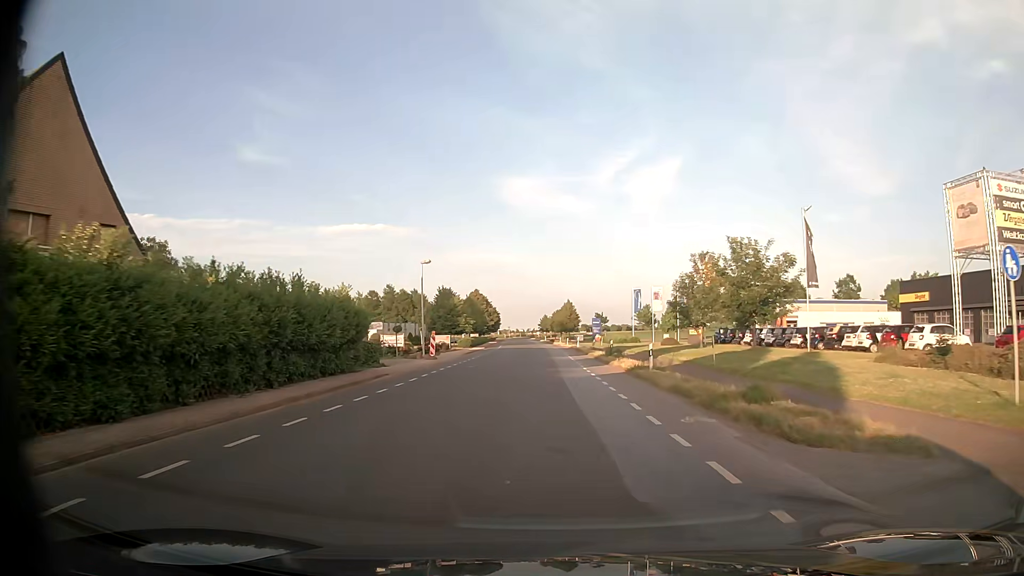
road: unclassified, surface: asphalt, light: Day
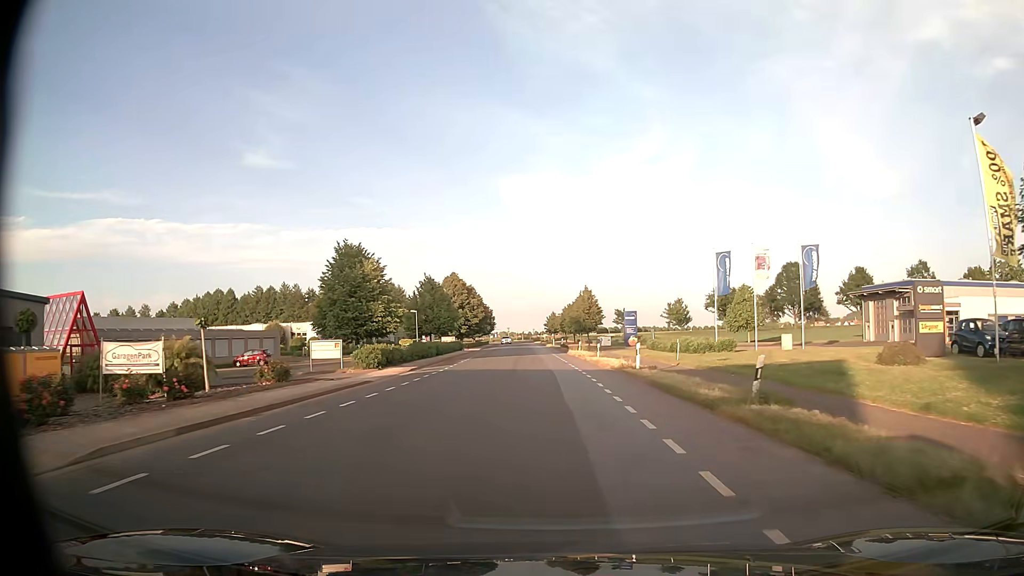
(-0.2, +40.5) m; -1°
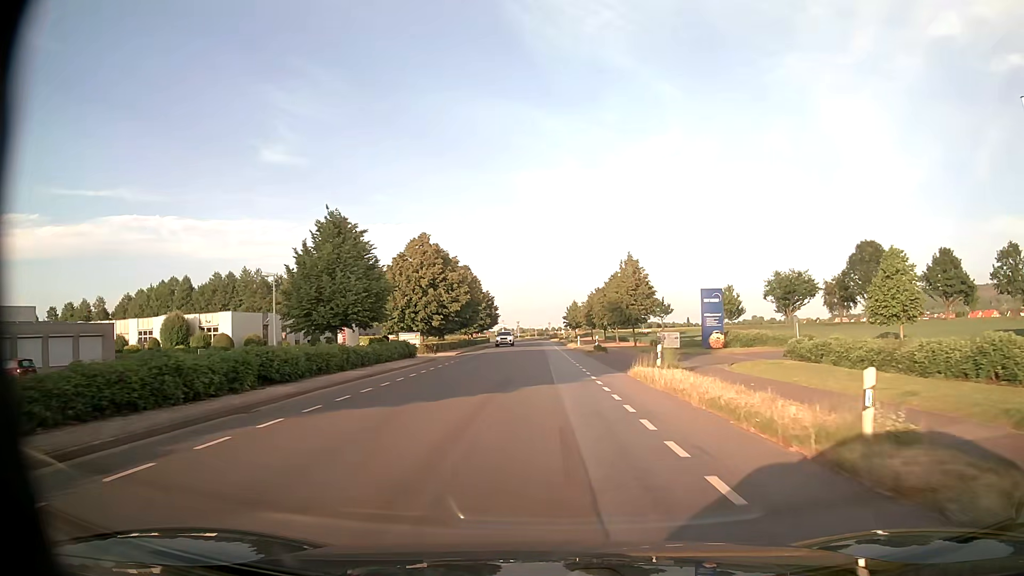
(-0.4, +33.1) m; -1°
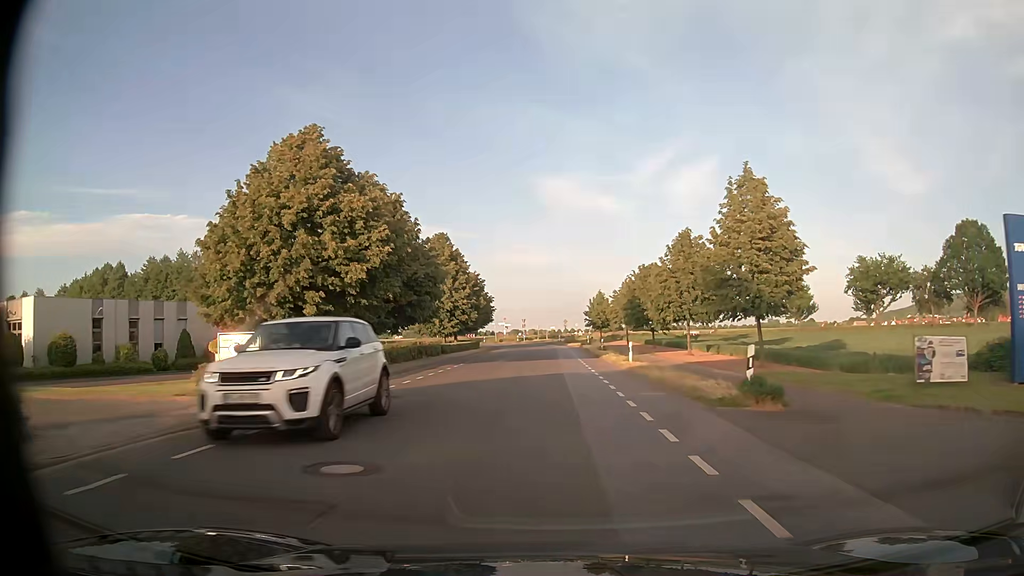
(-0.4, +32.2) m; -1°
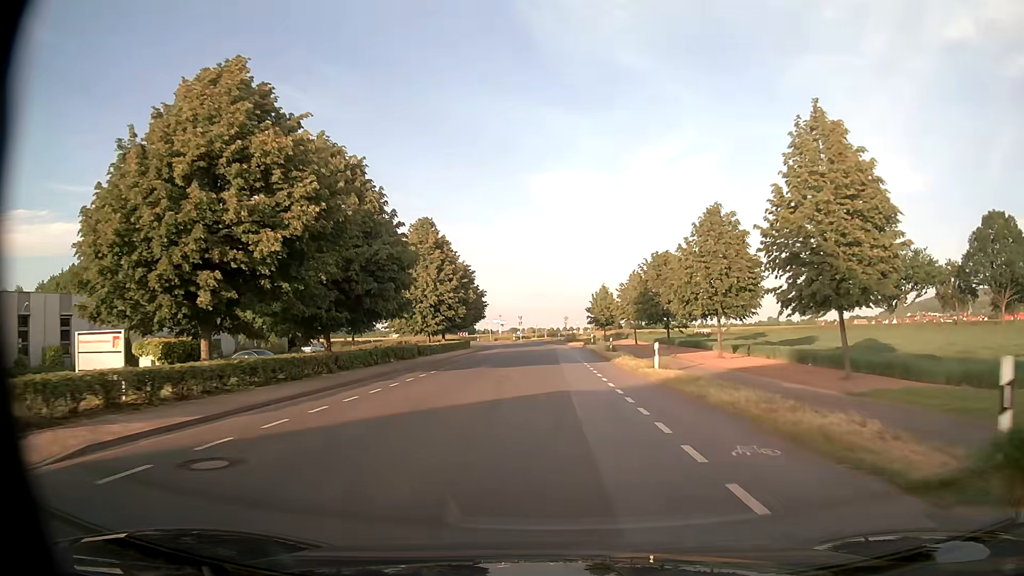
(0.0, +7.9) m; 0°
